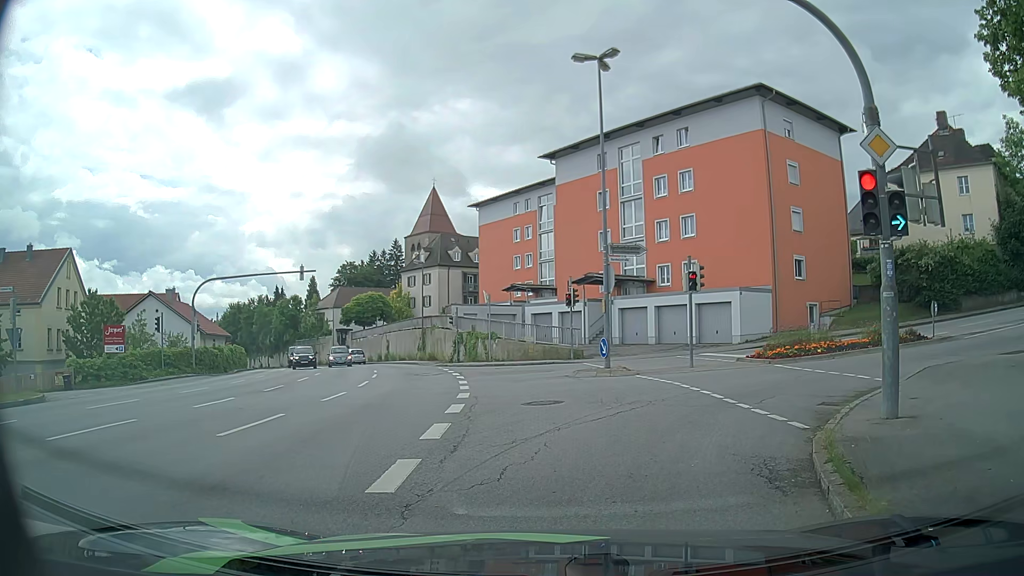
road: tertiary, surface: asphalt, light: Day
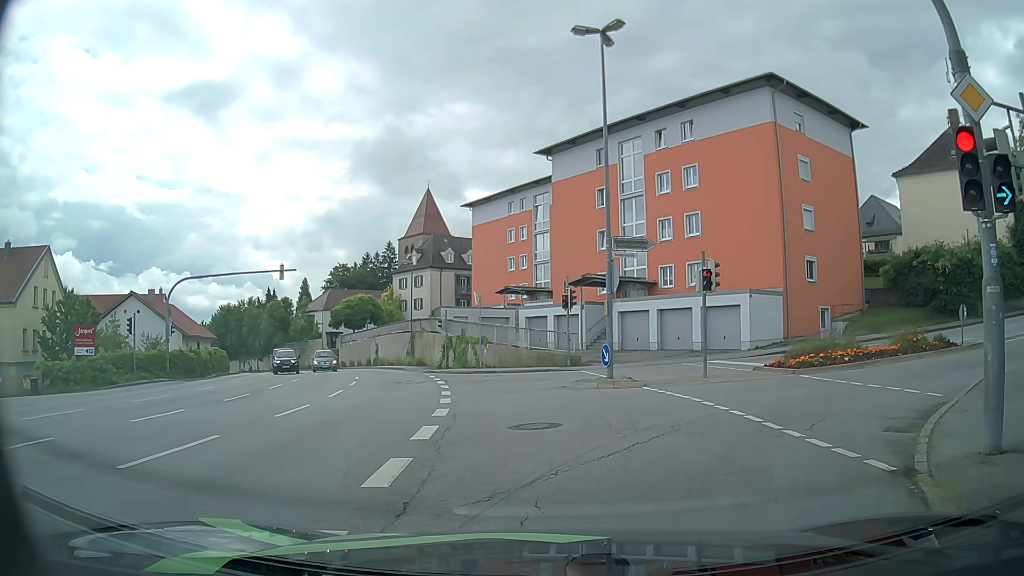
(0.0, +2.7) m; +2°
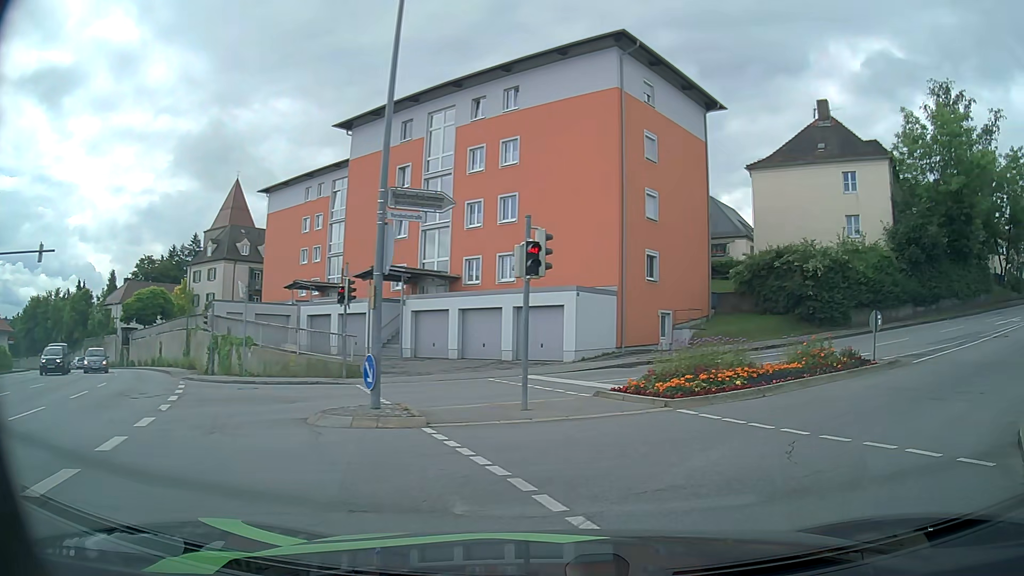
(+0.6, +6.7) m; +16°
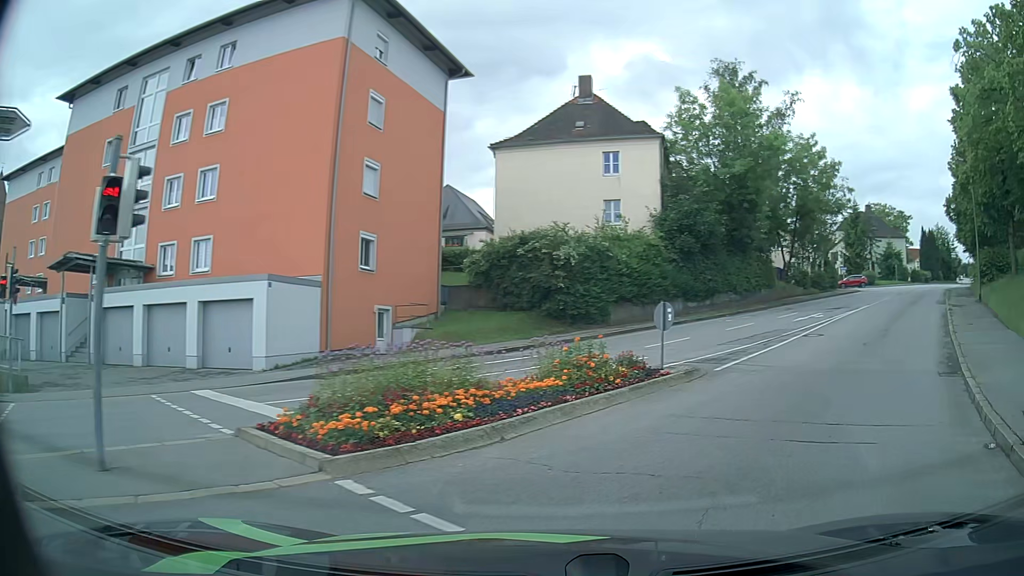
(+1.0, +5.4) m; +21°
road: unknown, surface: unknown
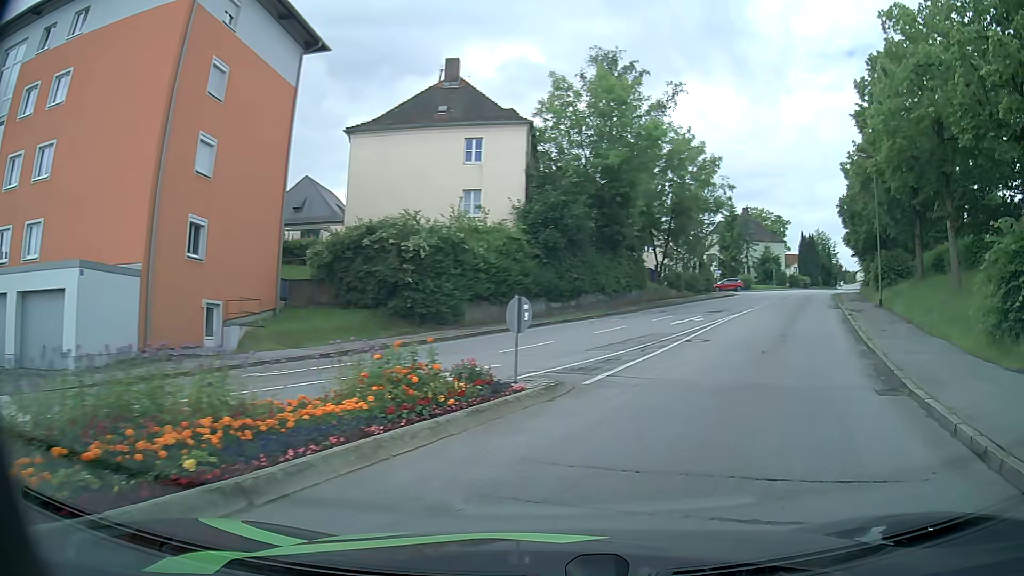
(+0.3, +3.2) m; +11°
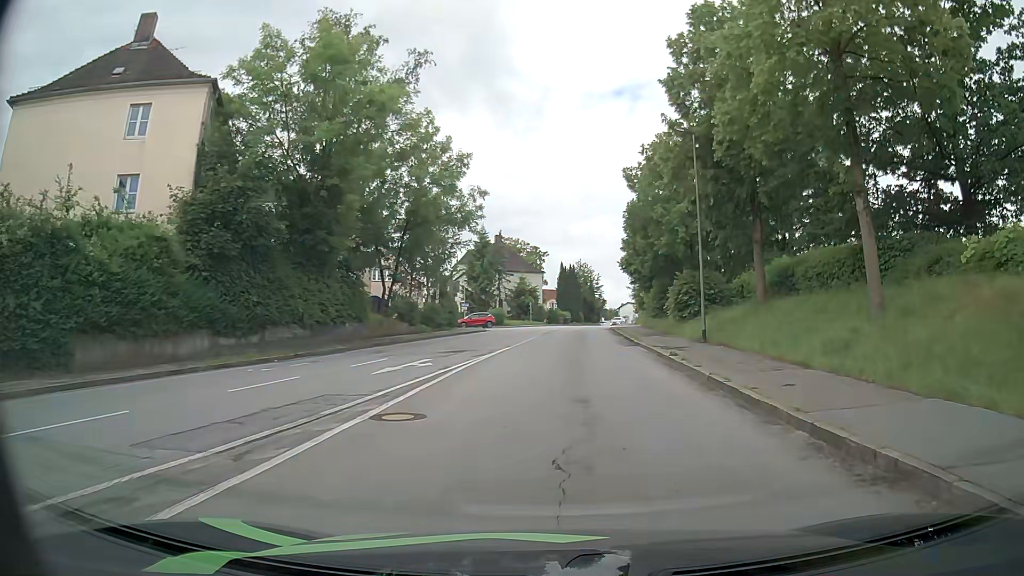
(+2.6, +11.0) m; +22°
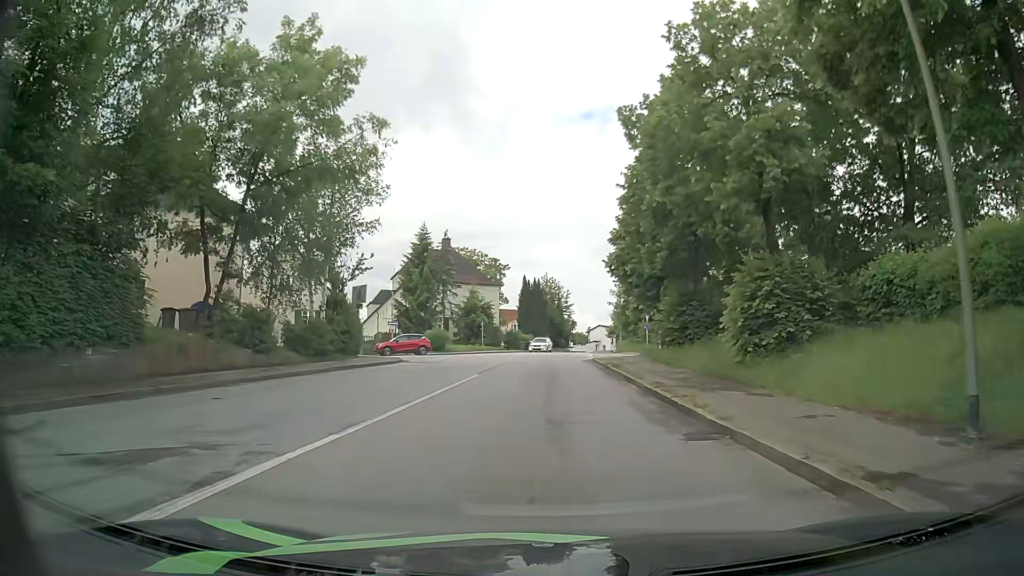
(+0.8, +17.9) m; +3°
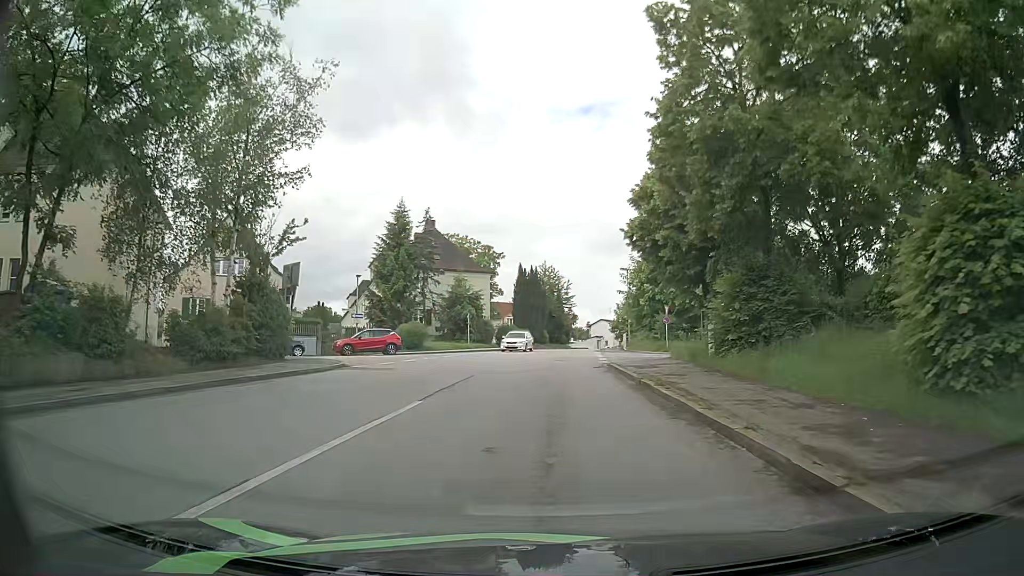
(0.0, +9.5) m; -1°
(0, +10) (0, +20) (+2, +30) (+9, +36) (+19, +37) (+29, +37) (+39, +35) (+49, +32) (+58, +29) (+67, +25) m
